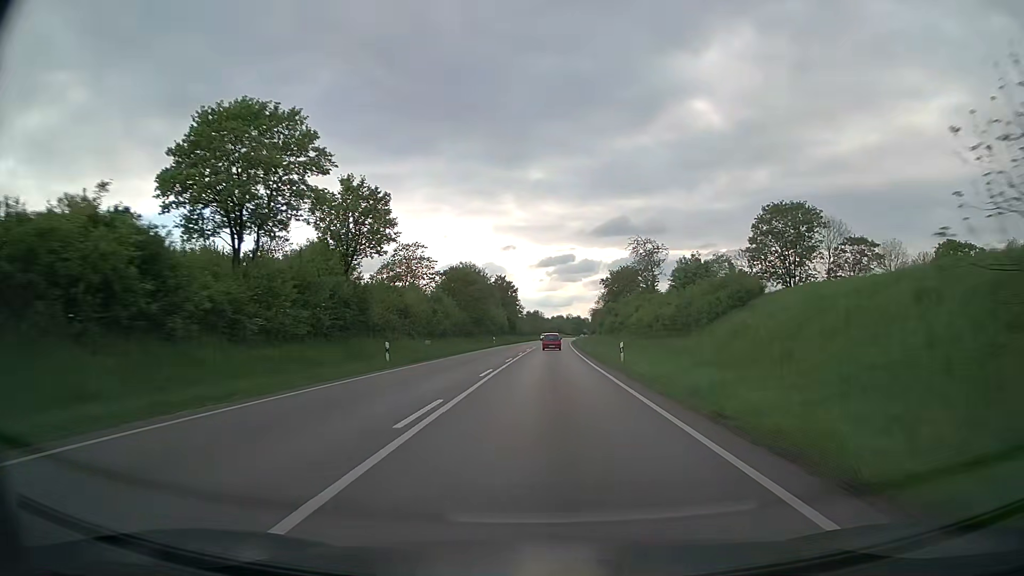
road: trunk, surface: asphalt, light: Day
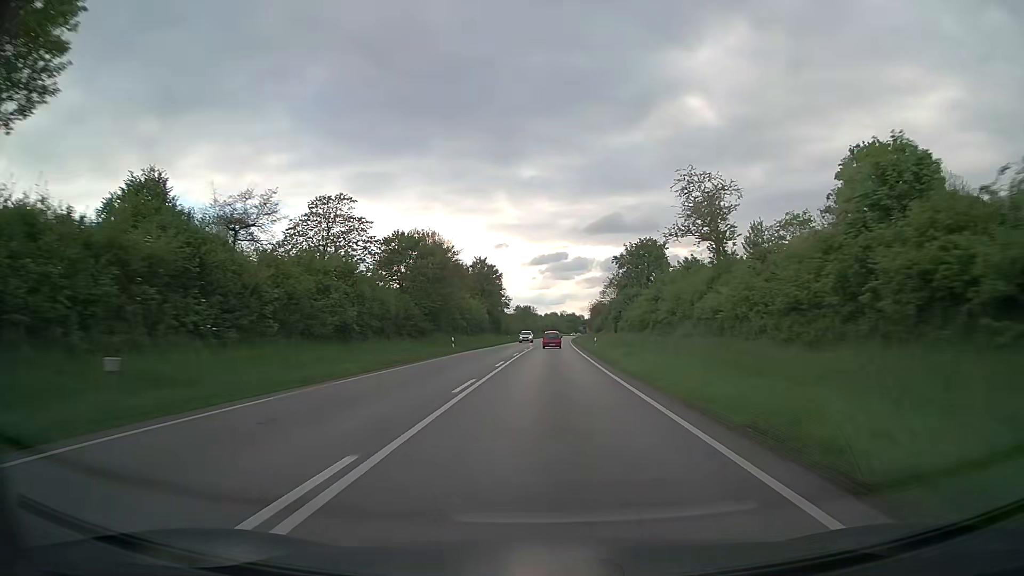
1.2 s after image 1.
(+0.1, +30.3) m; +1°
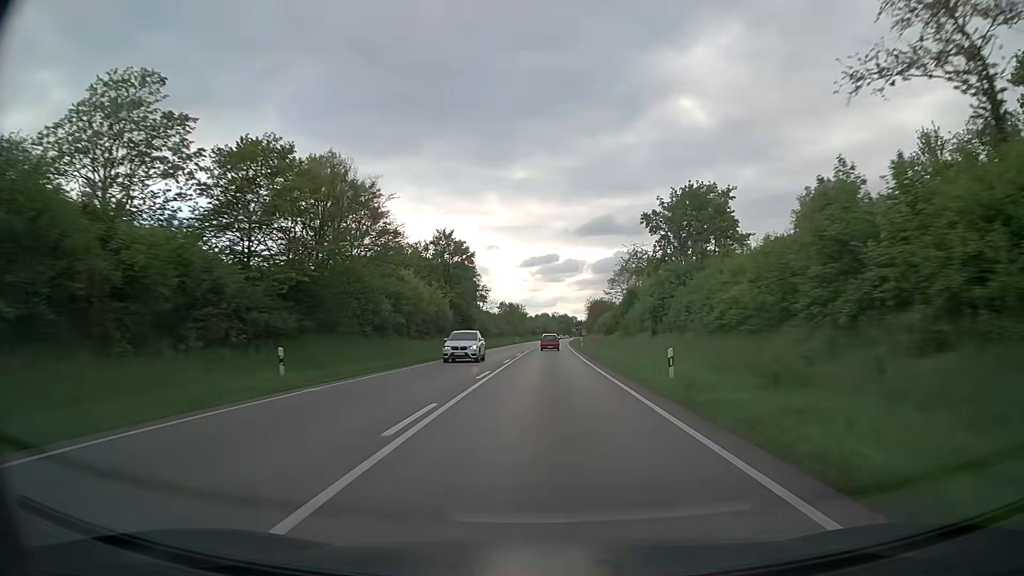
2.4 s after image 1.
(+0.2, +30.3) m; +1°
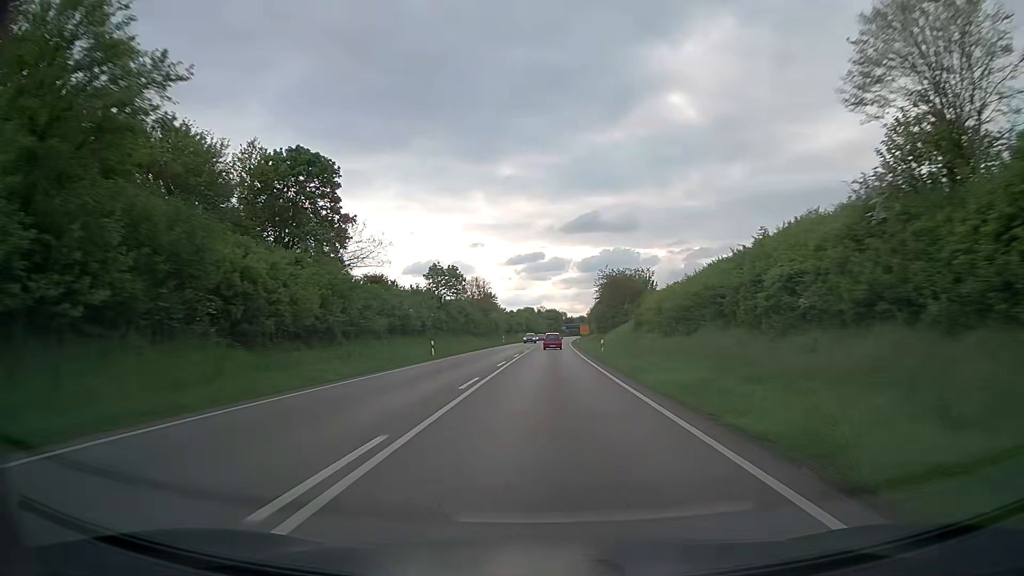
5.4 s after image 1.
(+1.0, +76.2) m; +1°
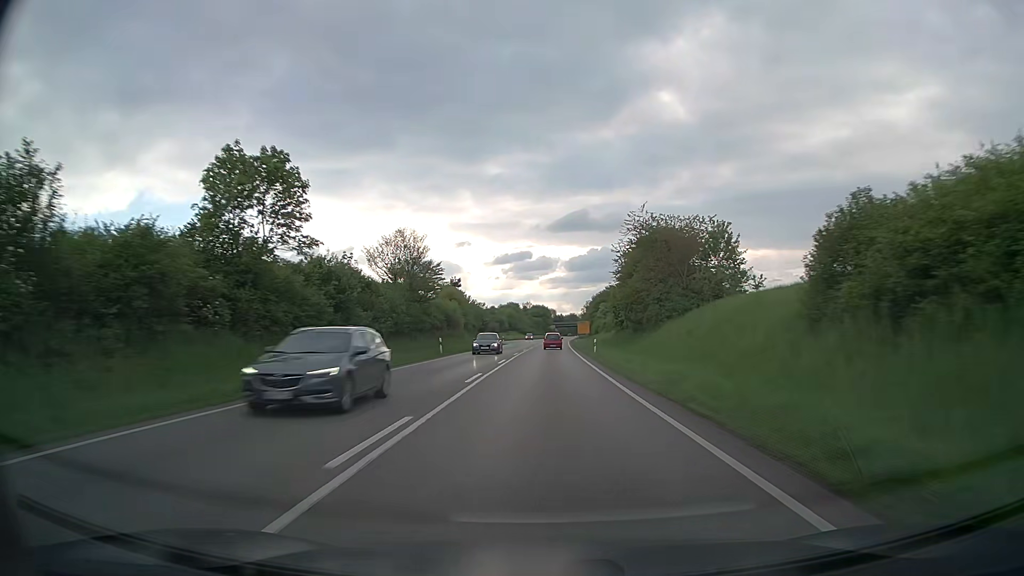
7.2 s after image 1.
(+0.4, +46.0) m; +1°
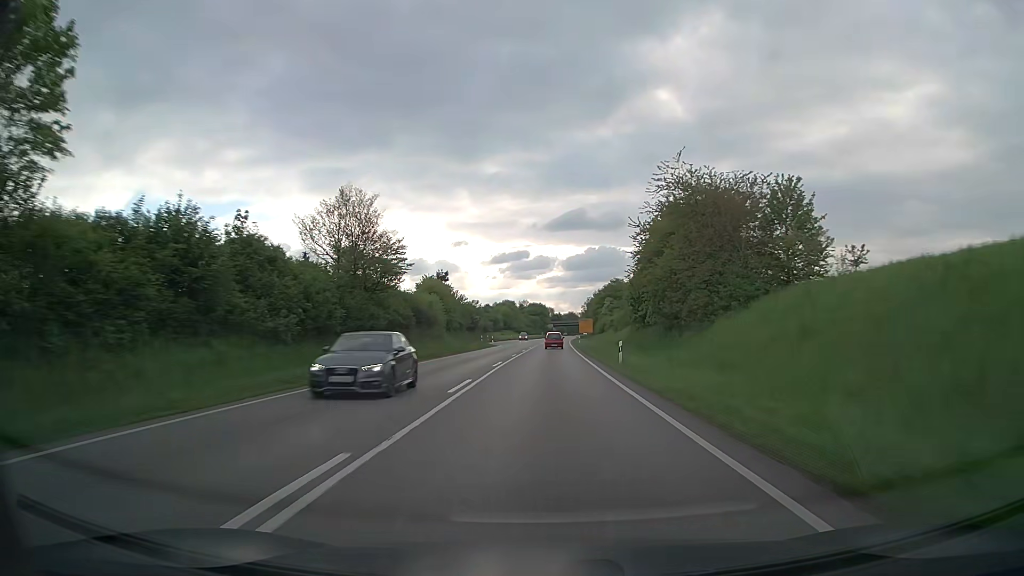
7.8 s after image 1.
(0.0, +15.4) m; 0°
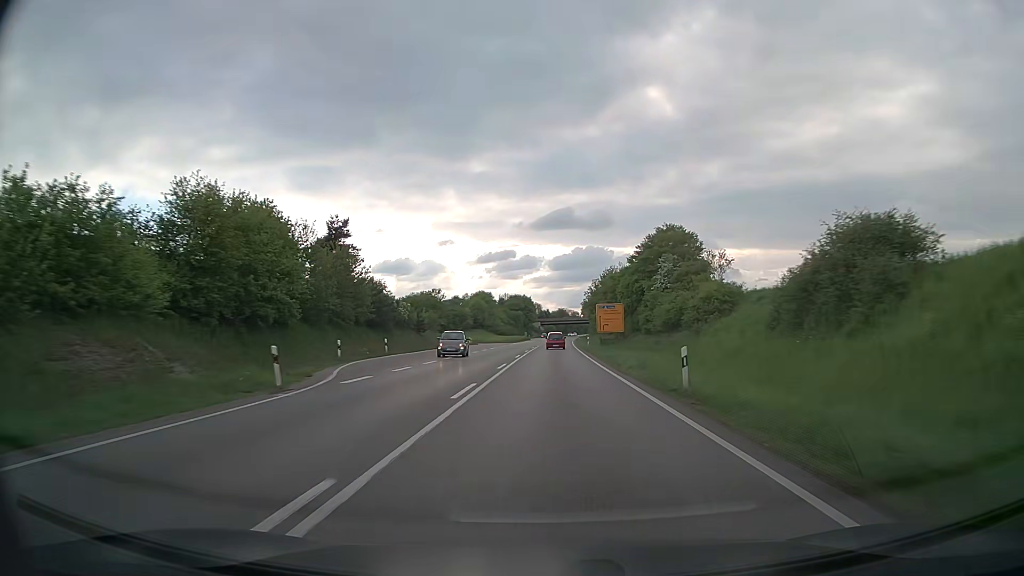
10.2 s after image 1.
(+0.5, +61.3) m; +1°
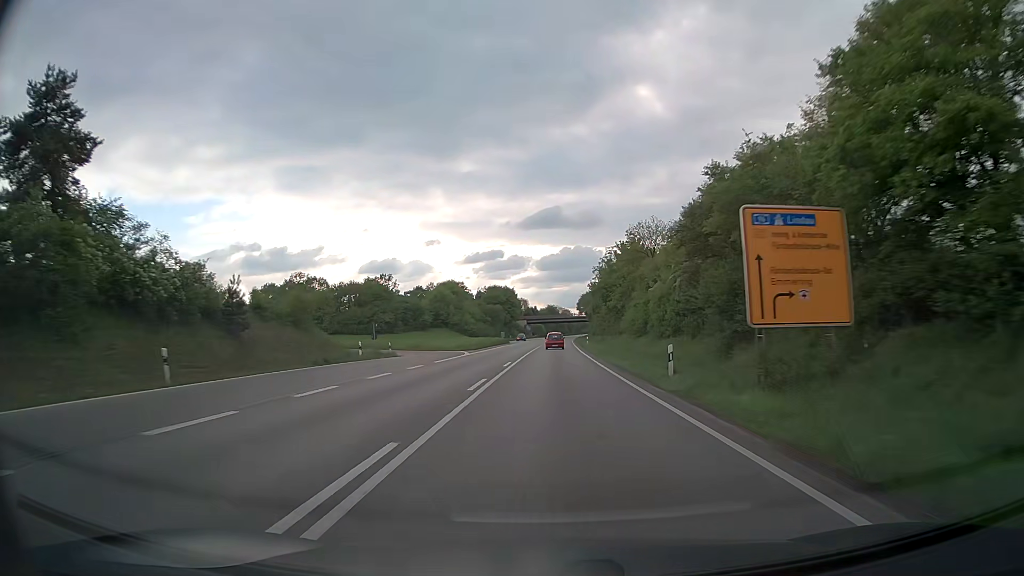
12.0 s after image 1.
(+0.4, +45.8) m; +1°
